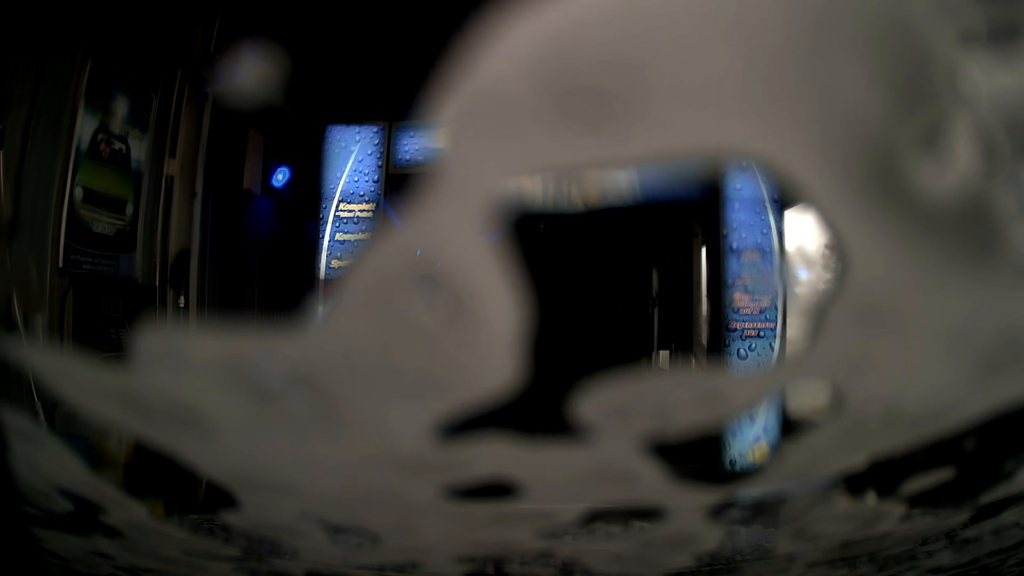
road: service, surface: asphalt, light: Day
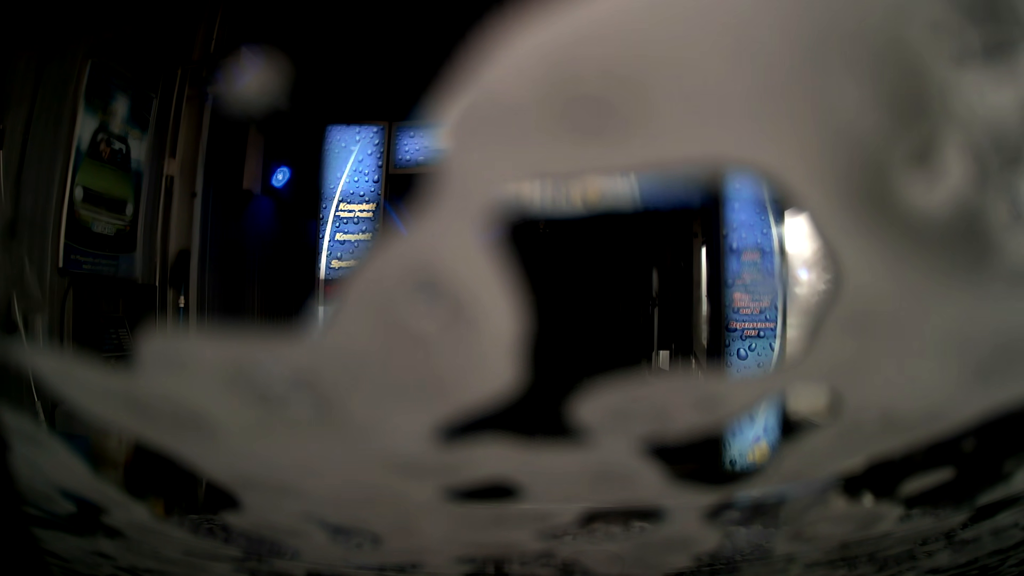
(0.0, 0.0) m; 0°
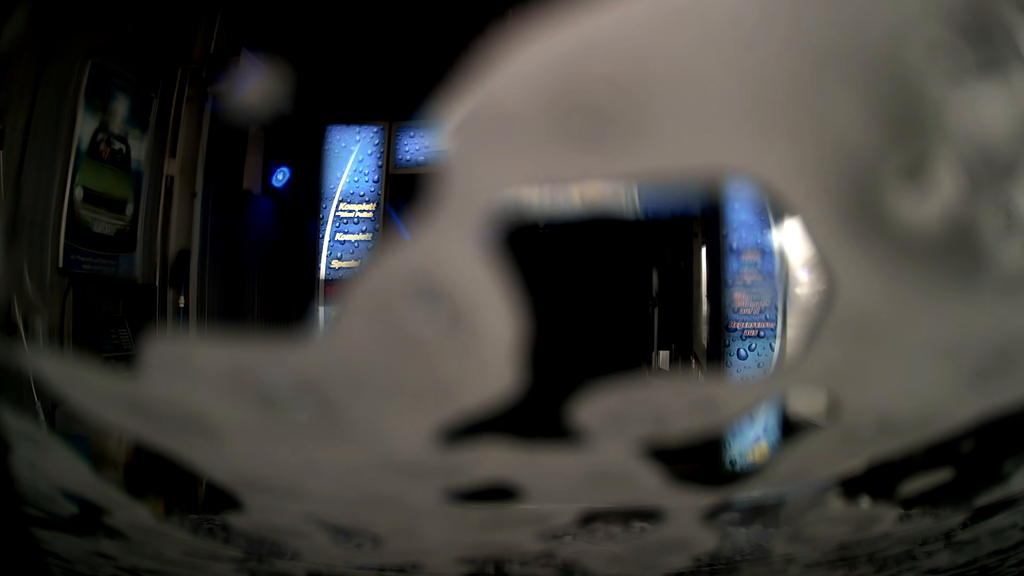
(0.0, 0.0) m; 0°
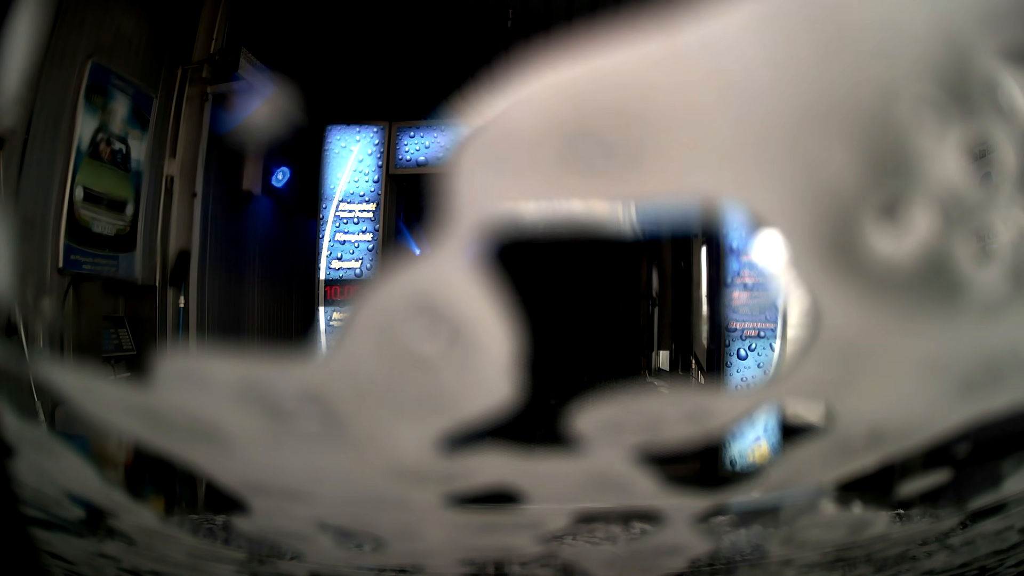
(0.0, 0.0) m; 0°
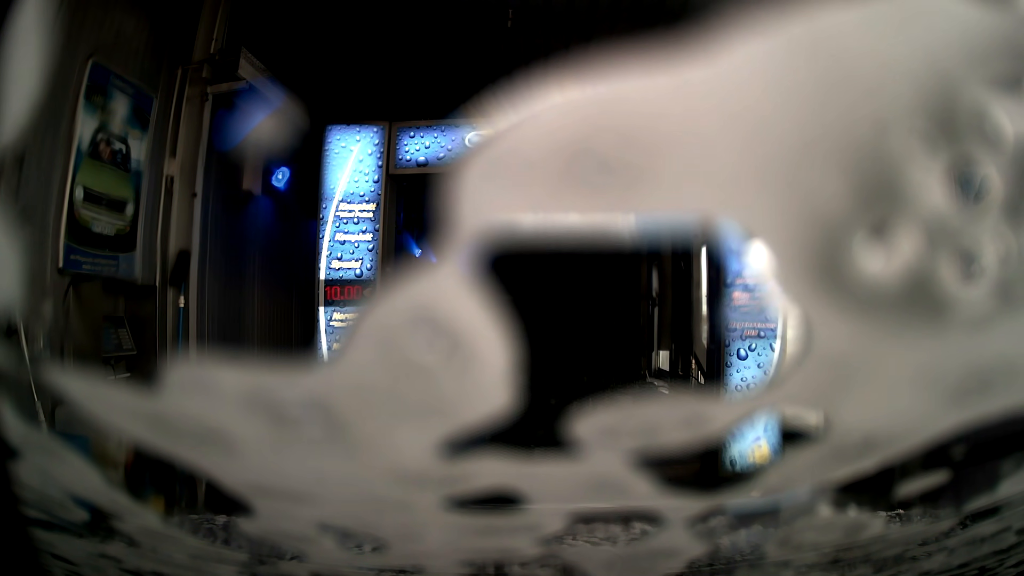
(0.0, 0.0) m; 0°
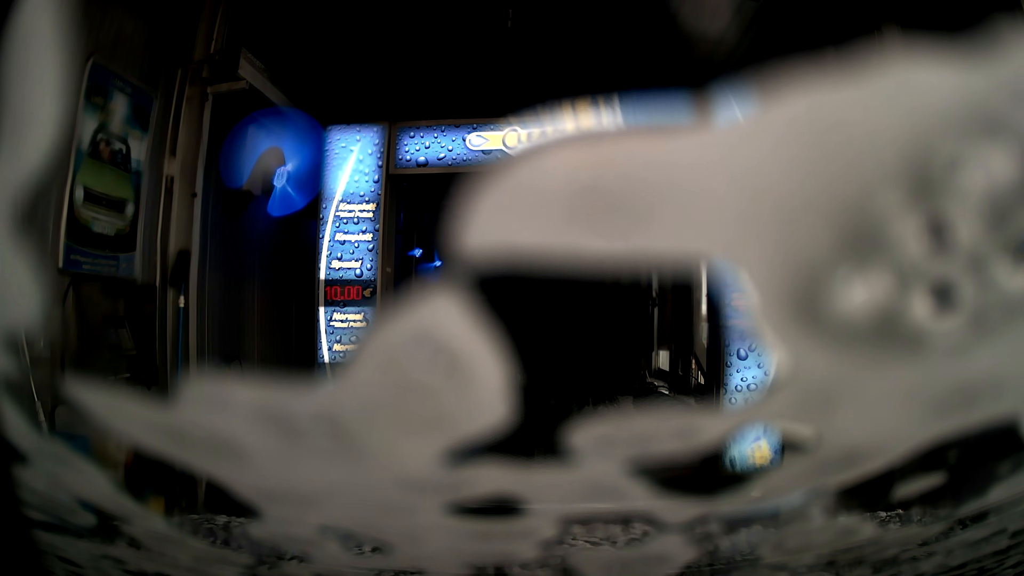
(0.0, 0.0) m; 0°
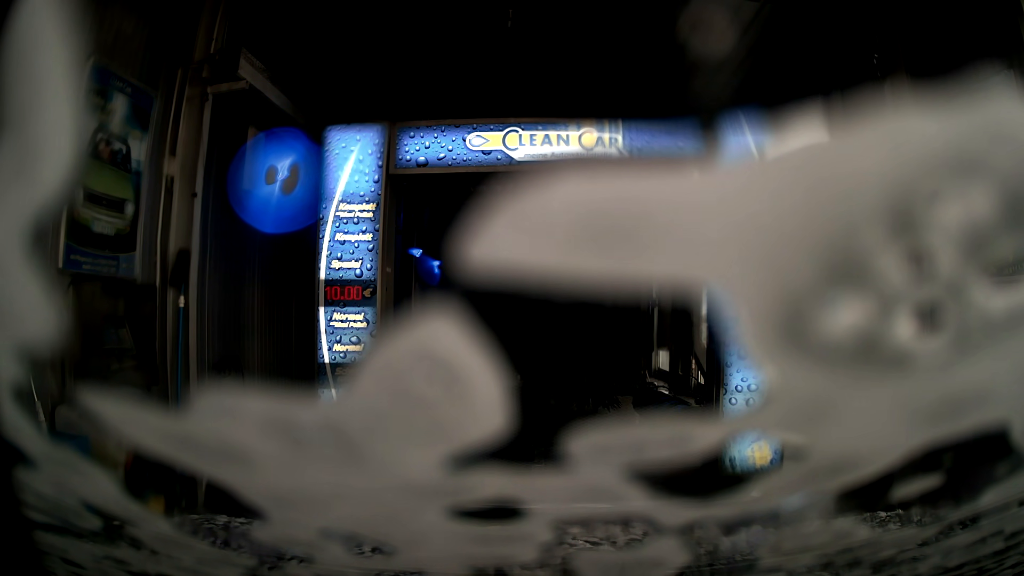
(0.0, 0.0) m; 0°
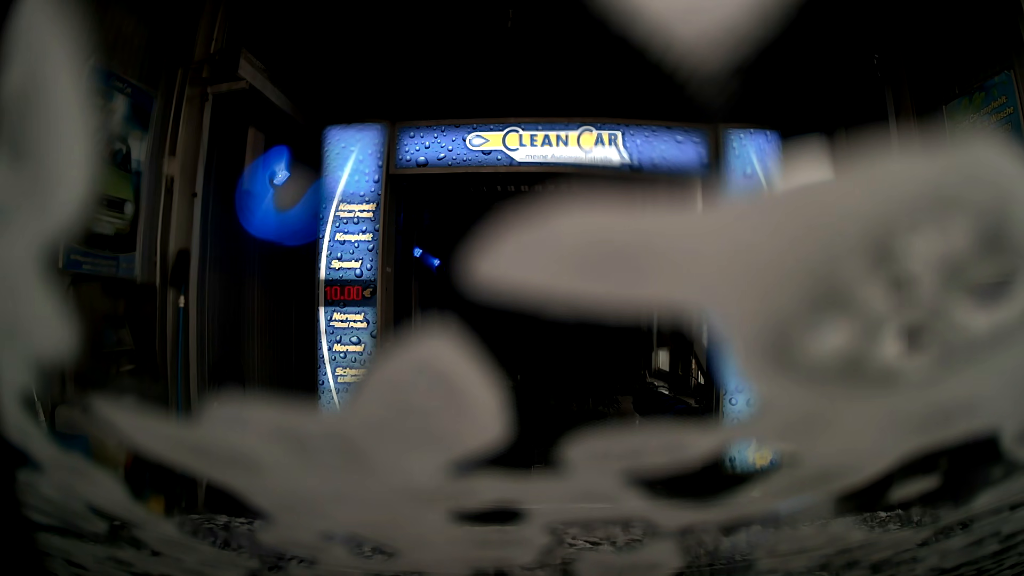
(0.0, 0.0) m; 0°
